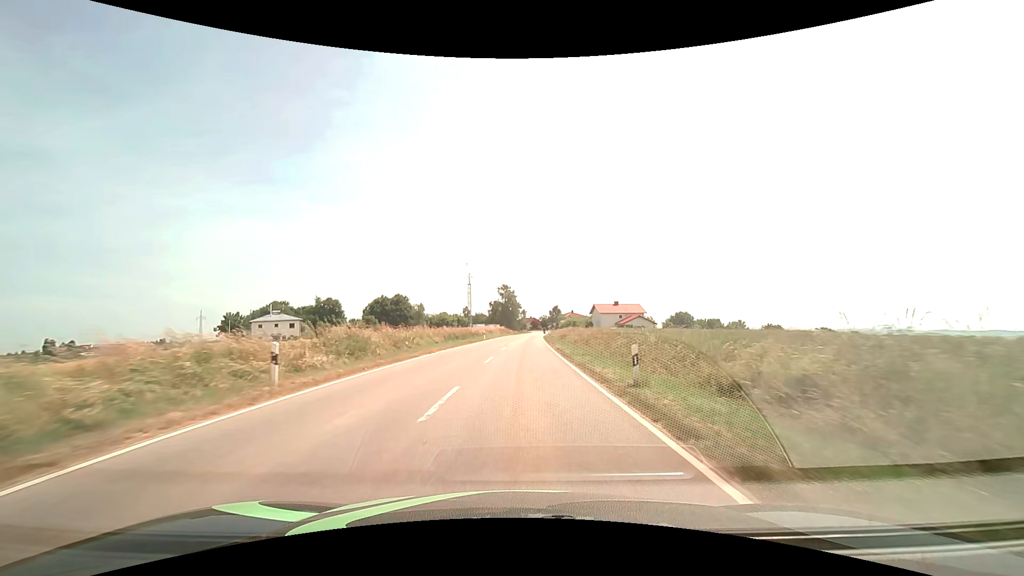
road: tertiary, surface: asphalt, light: Day
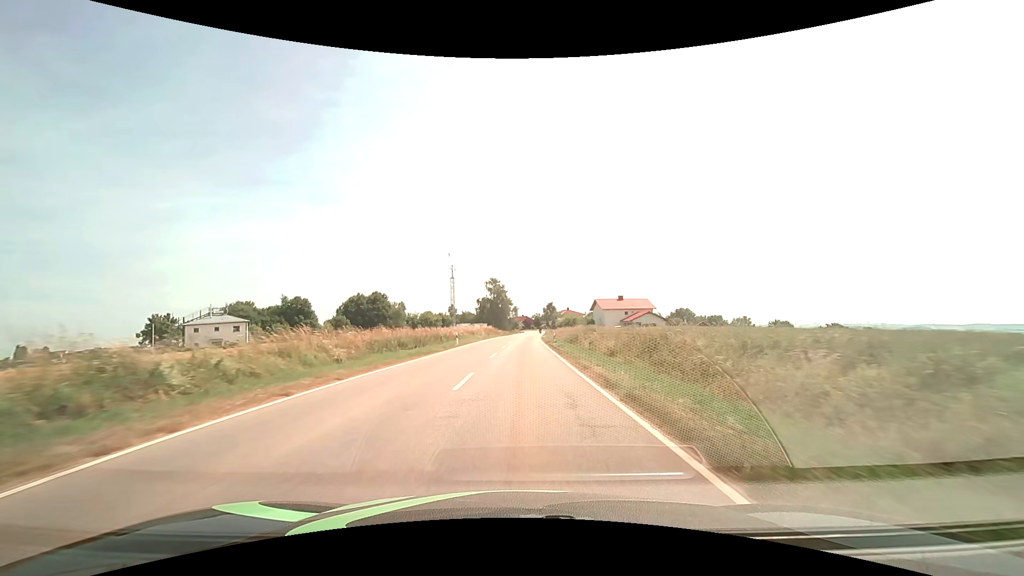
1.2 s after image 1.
(+0.1, +19.5) m; +1°
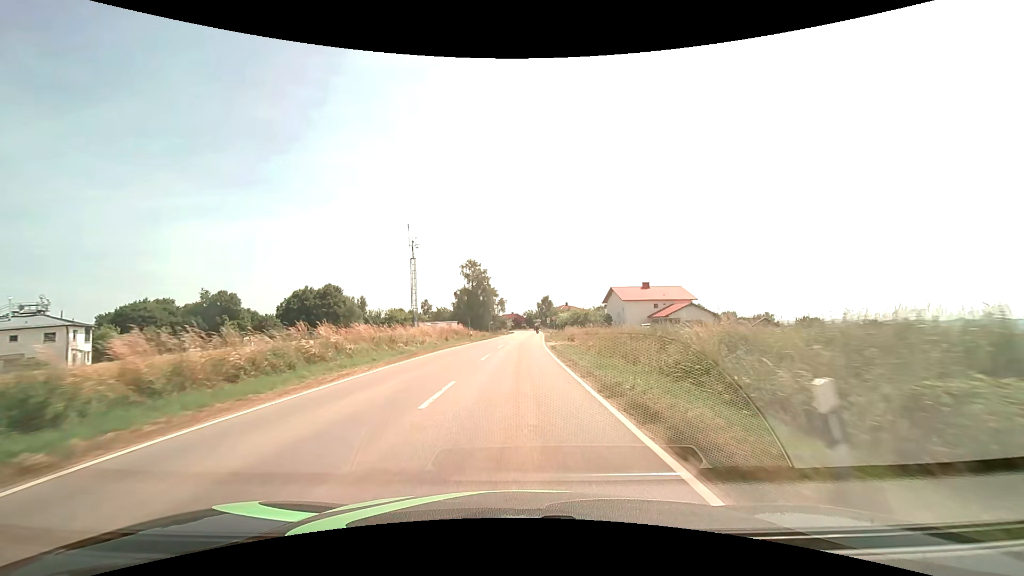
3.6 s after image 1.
(+0.5, +36.9) m; +1°
(0, +10) (0, +20) (0, +30) (0, +40) (+1, +50) (+1, +60) (+1, +70) (+2, +80) (+2, +90) (+3, +100) m
